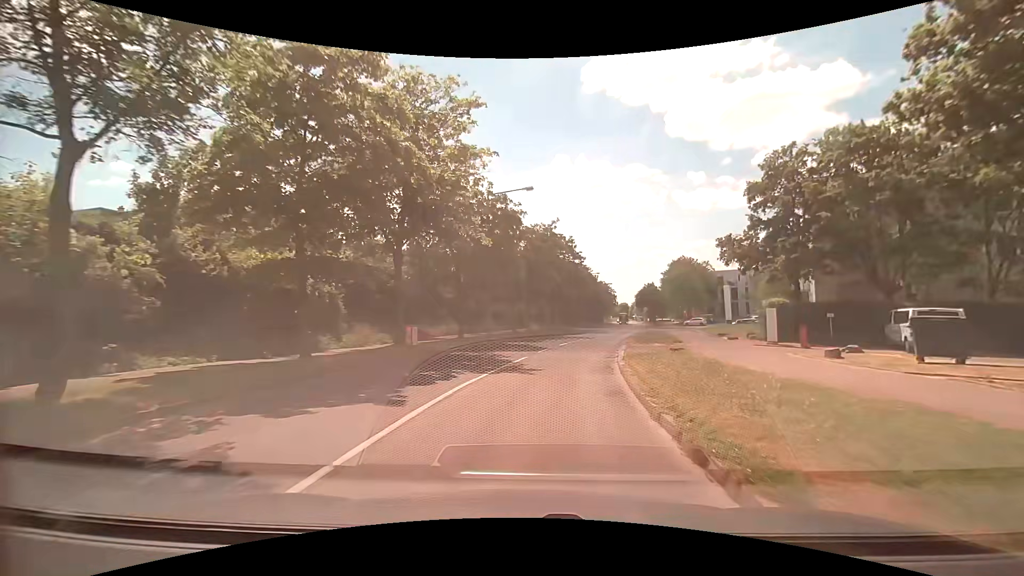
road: tertiary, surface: asphalt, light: Day
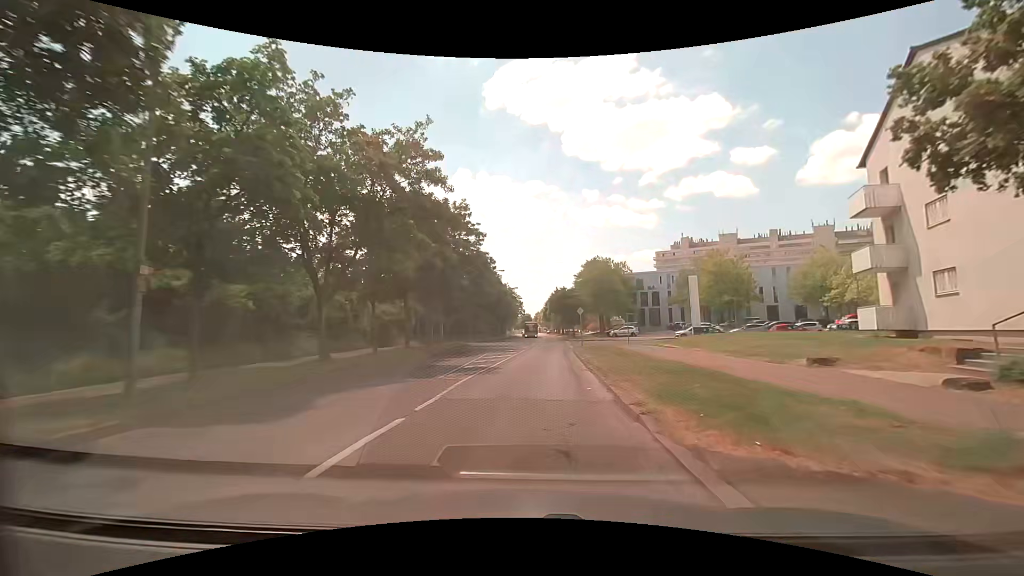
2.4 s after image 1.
(+2.5, +24.2) m; +11°
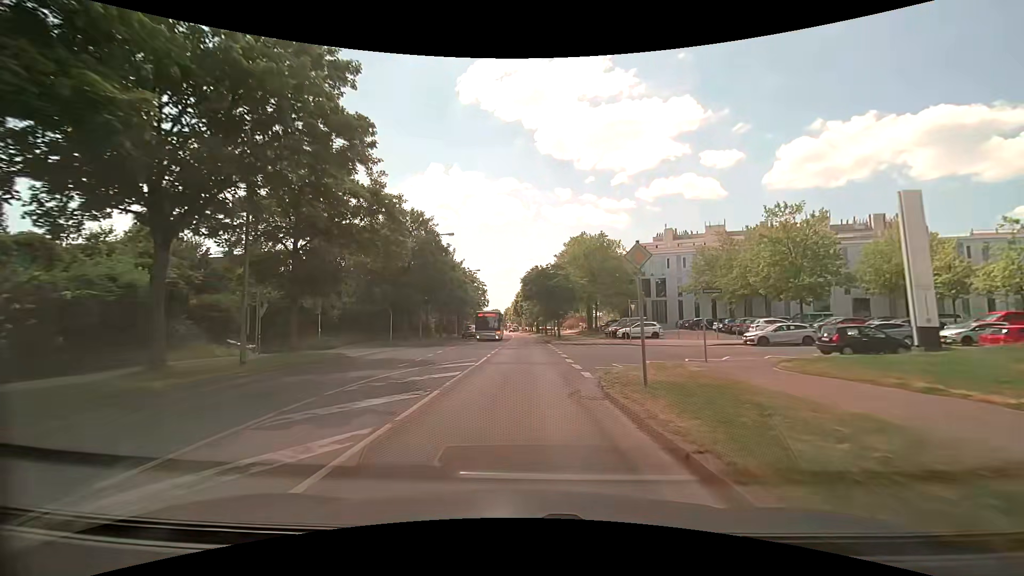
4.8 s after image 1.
(+0.9, +26.7) m; +3°
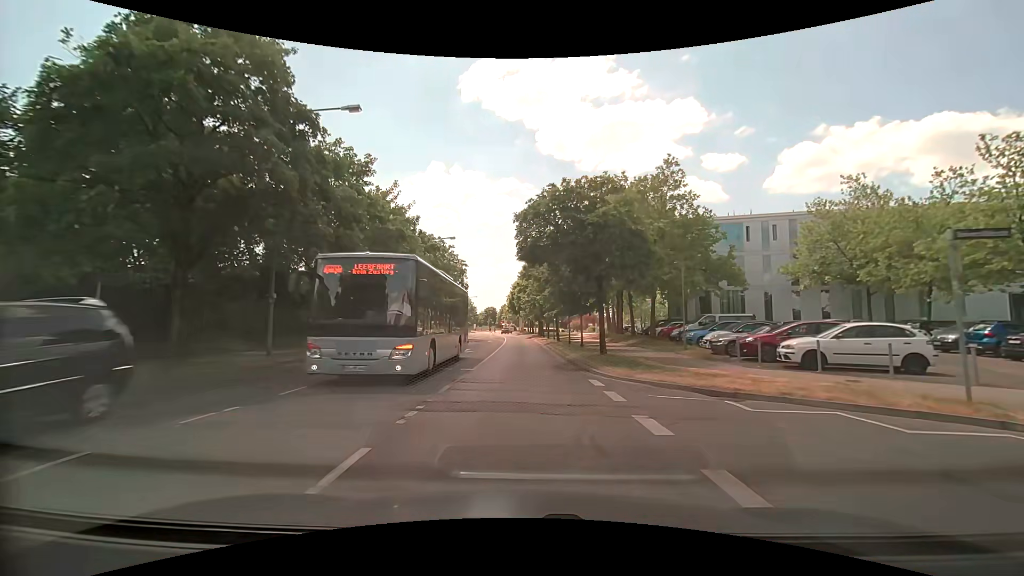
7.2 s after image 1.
(+0.2, +28.4) m; +1°
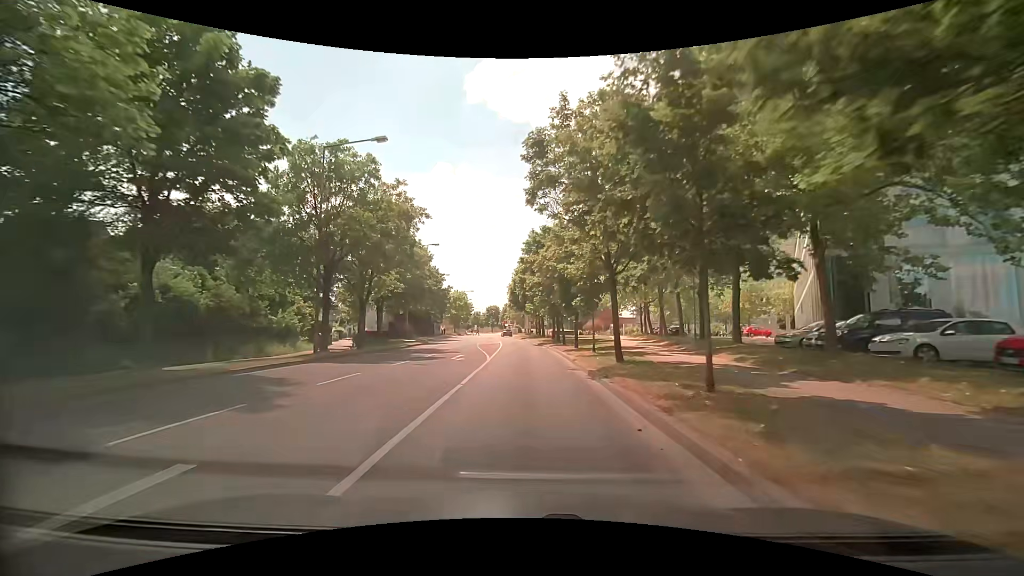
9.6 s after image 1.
(-0.2, +26.9) m; -1°
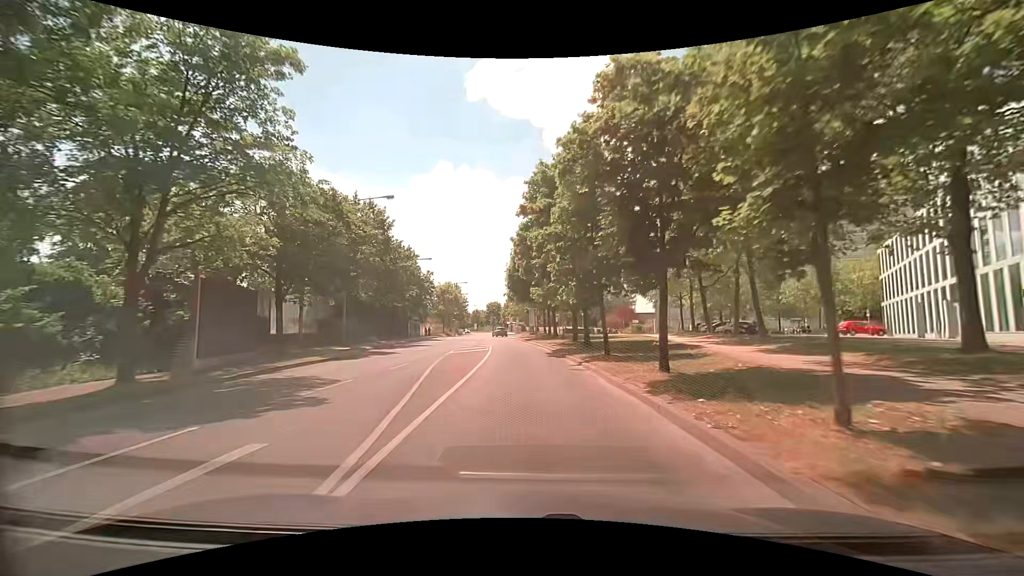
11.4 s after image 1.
(+0.1, +19.9) m; +1°
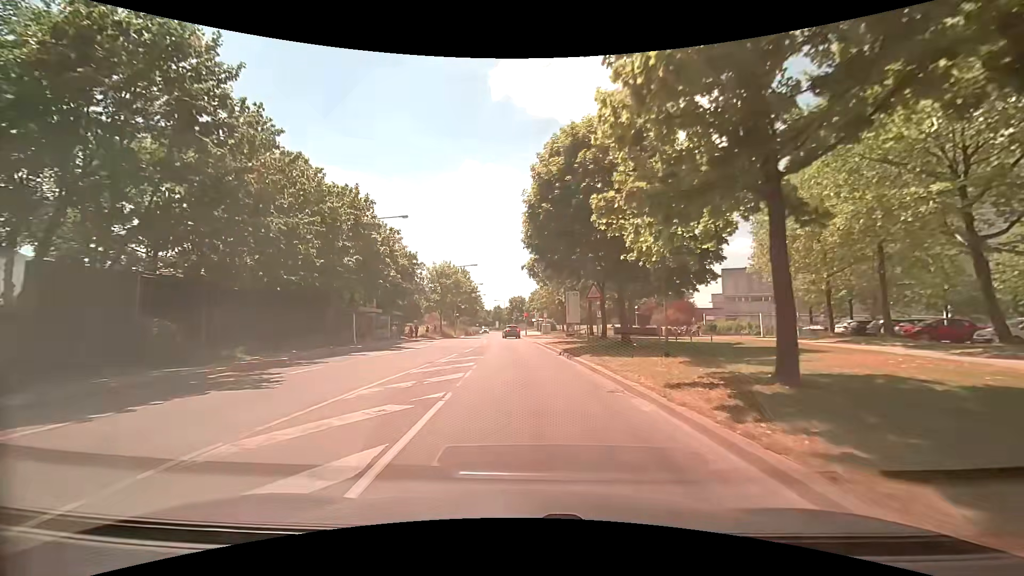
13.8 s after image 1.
(-0.7, +26.1) m; -4°
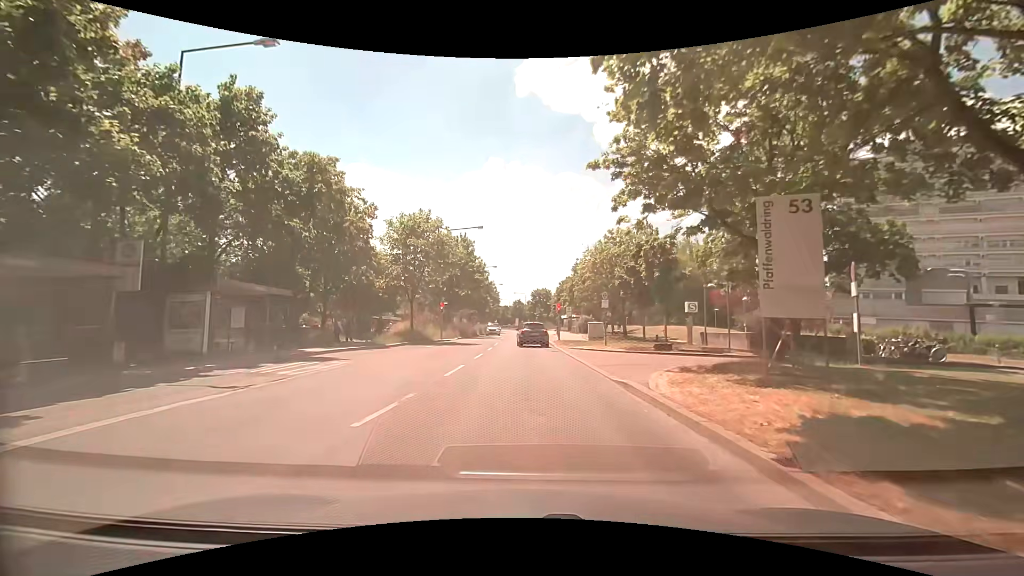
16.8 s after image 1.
(-0.7, +26.6) m; -3°
(0, +10) (0, +20) (0, +30) (0, +40) (0, +50) (0, +60) (0, +70) (0, +80) (0, +90) (-1, +100) m
